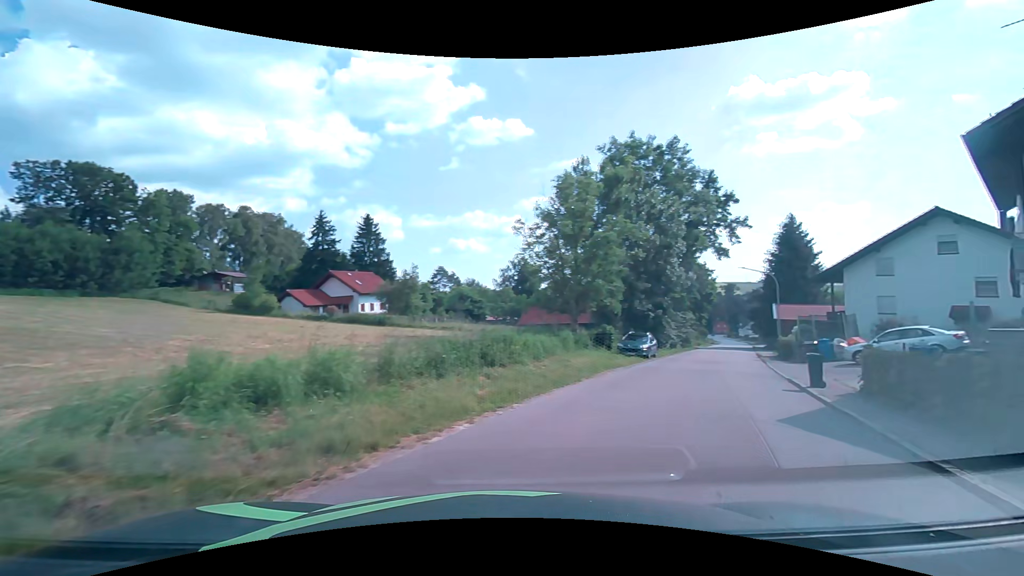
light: Day
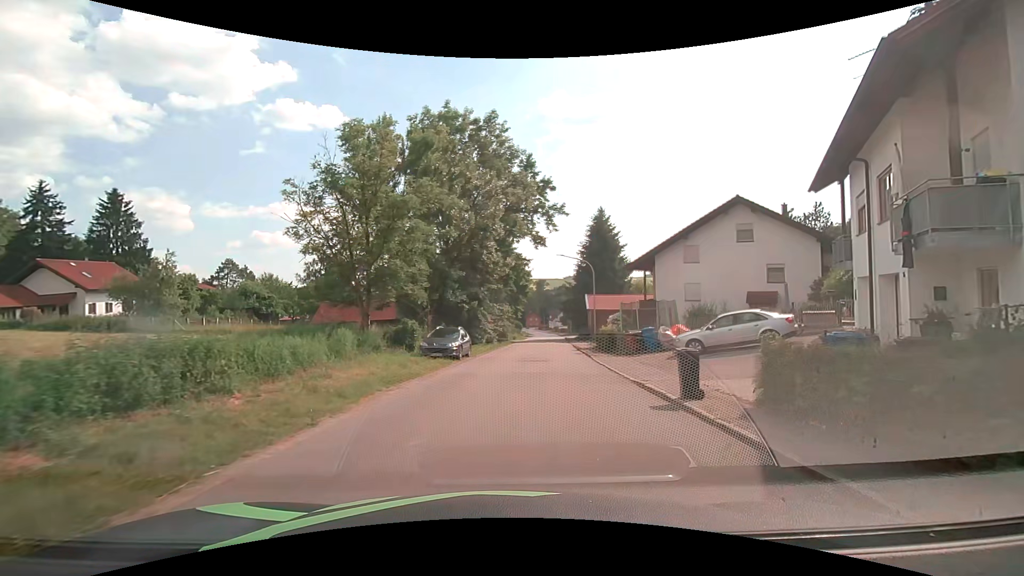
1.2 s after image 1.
(+1.4, +6.8) m; +18°
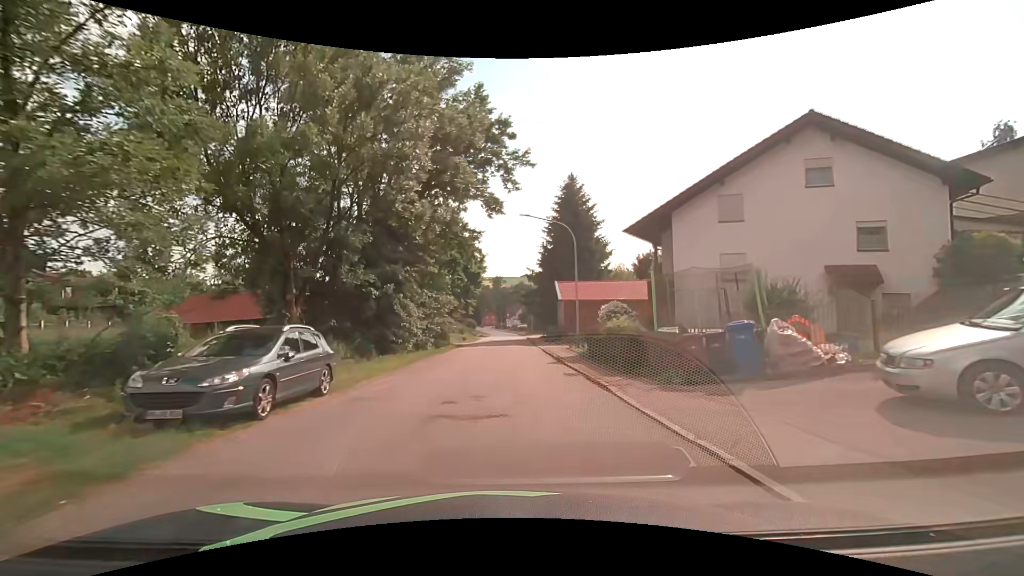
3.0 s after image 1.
(+1.1, +14.3) m; +6°
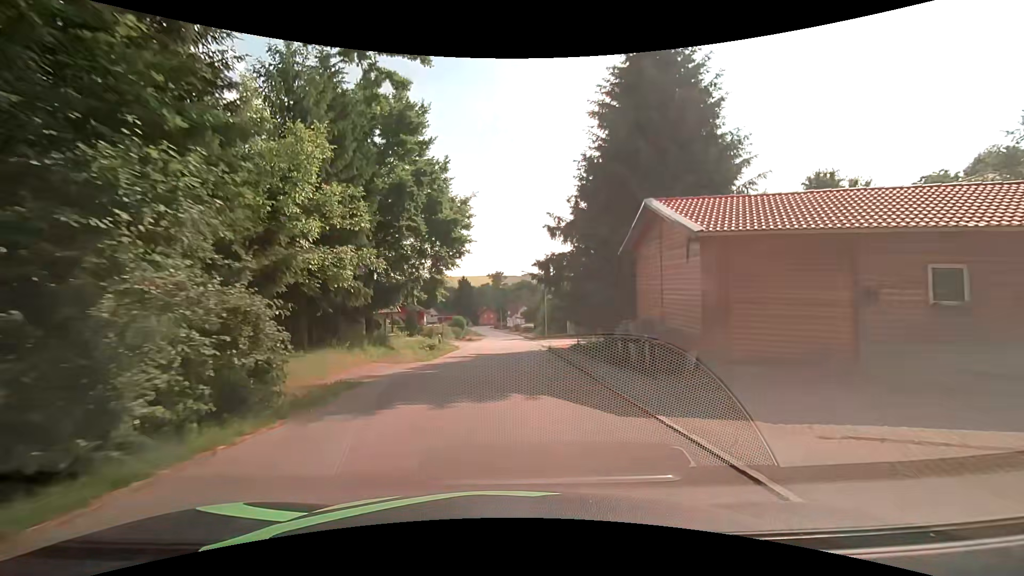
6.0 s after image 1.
(-0.1, +28.0) m; 0°
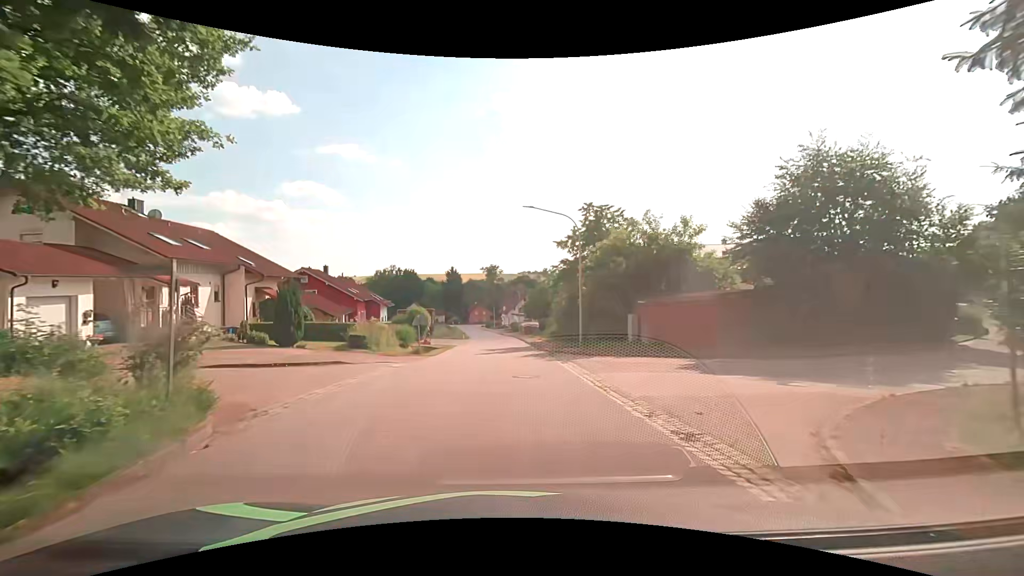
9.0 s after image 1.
(0.0, +29.2) m; 0°
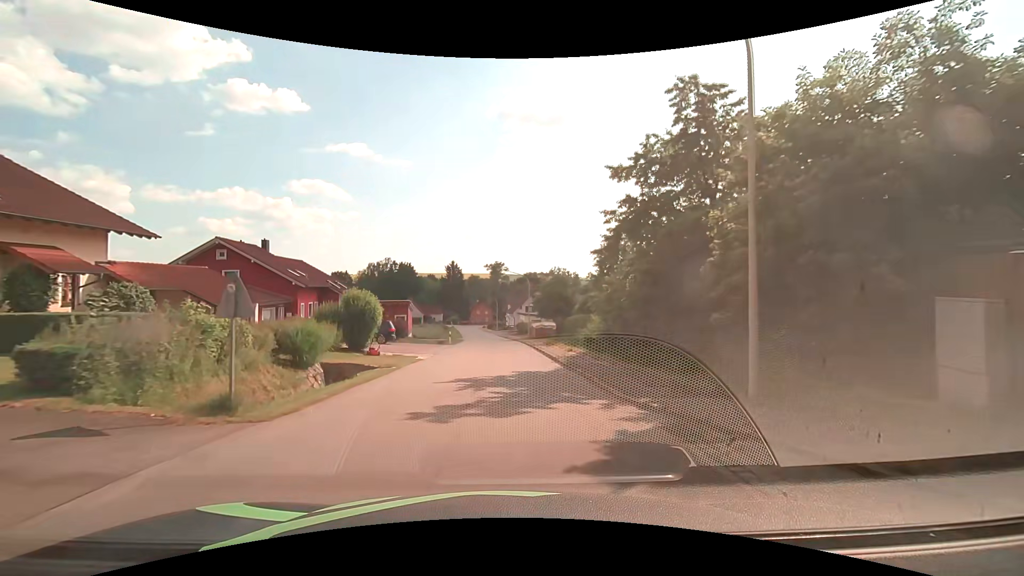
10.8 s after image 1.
(-0.1, +17.9) m; 0°
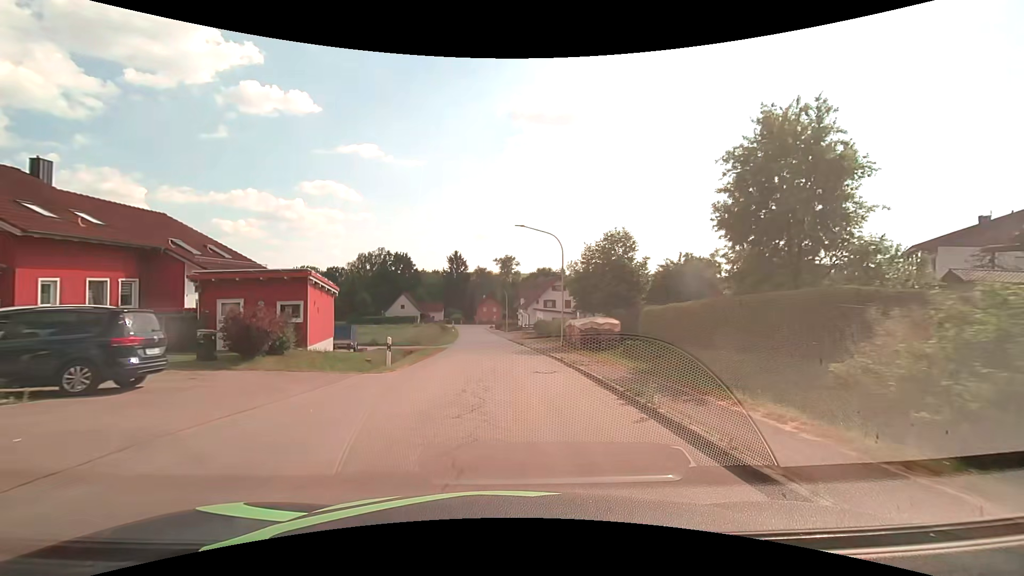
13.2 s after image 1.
(-0.5, +24.2) m; -2°
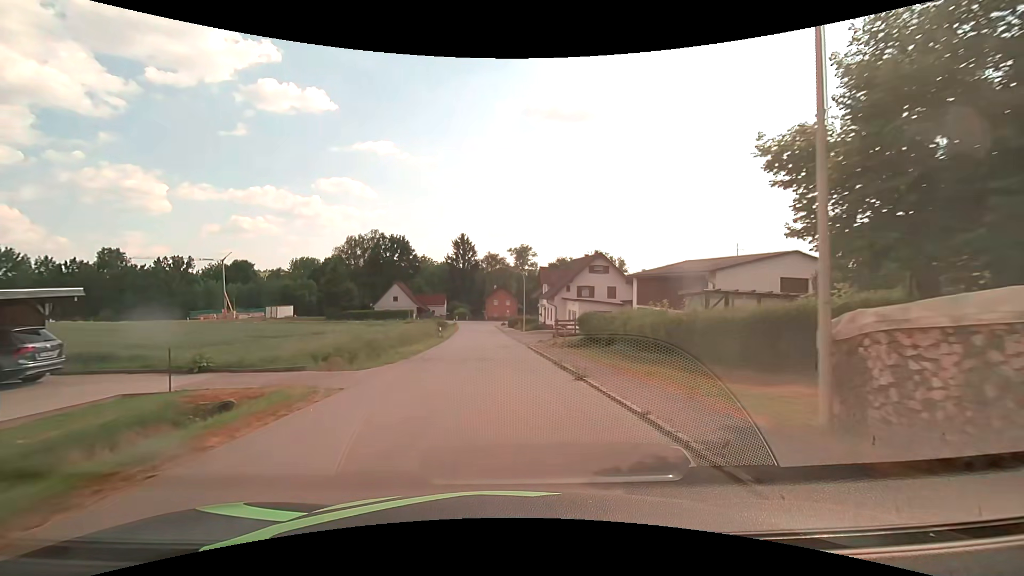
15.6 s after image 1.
(-0.1, +24.4) m; -2°
